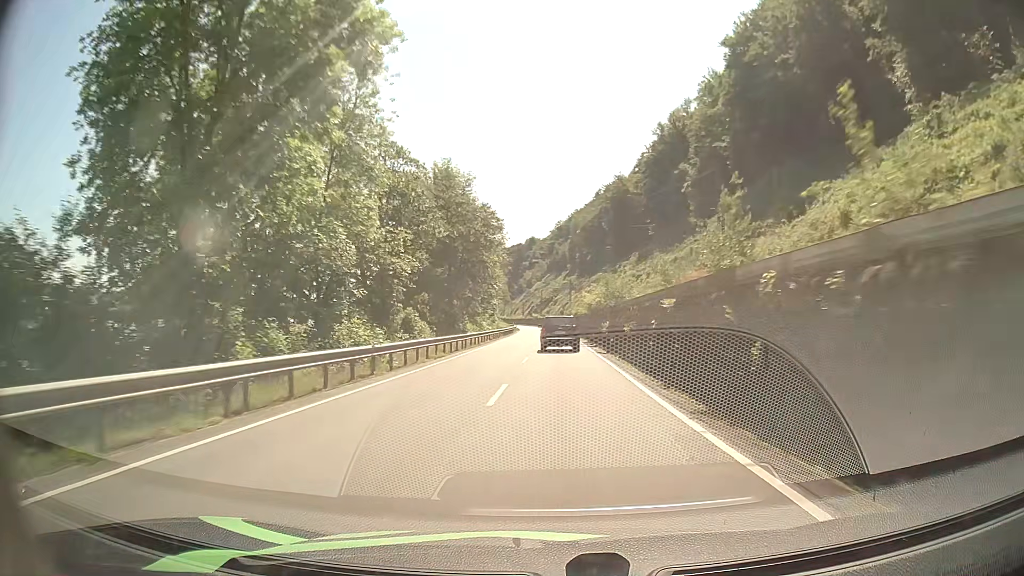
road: primary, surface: asphalt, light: Day
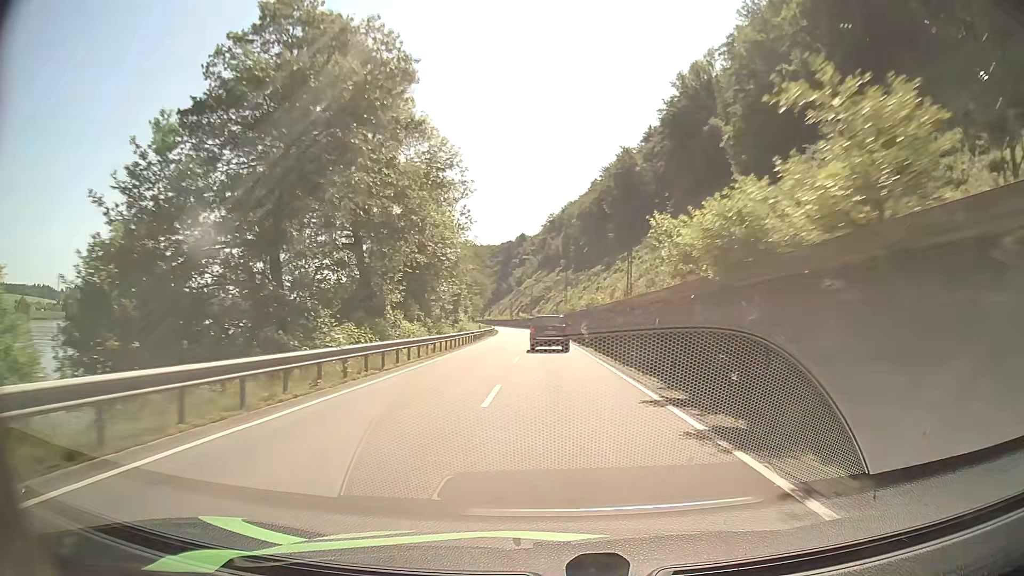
(+0.2, +36.2) m; +1°
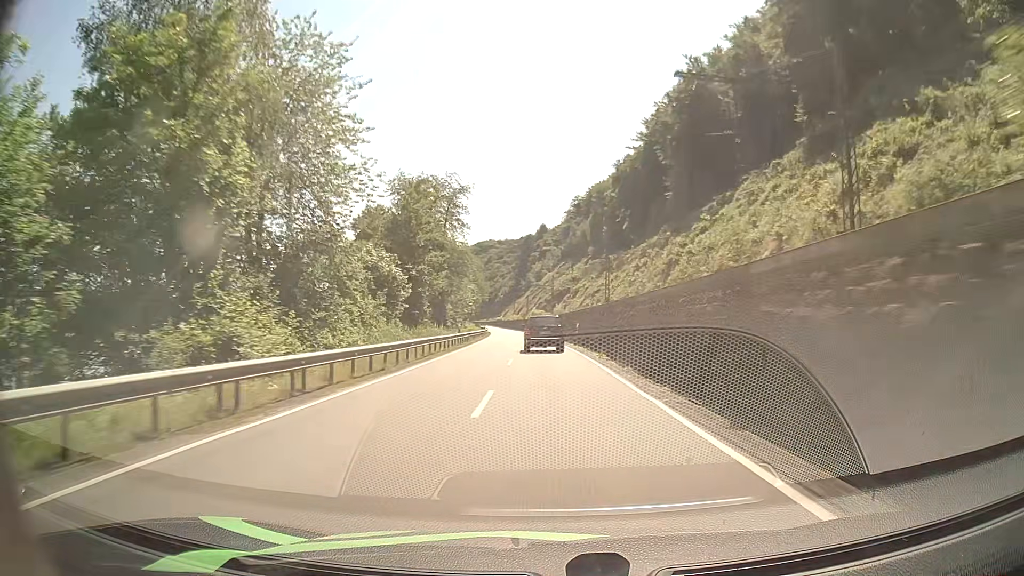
(-0.8, +60.9) m; -2°
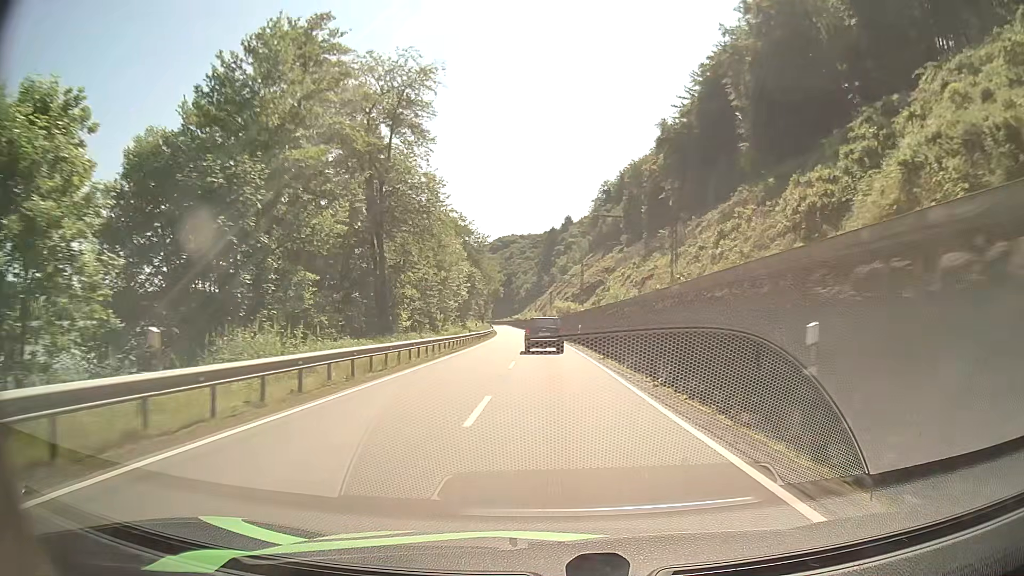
(-0.7, +36.5) m; -2°
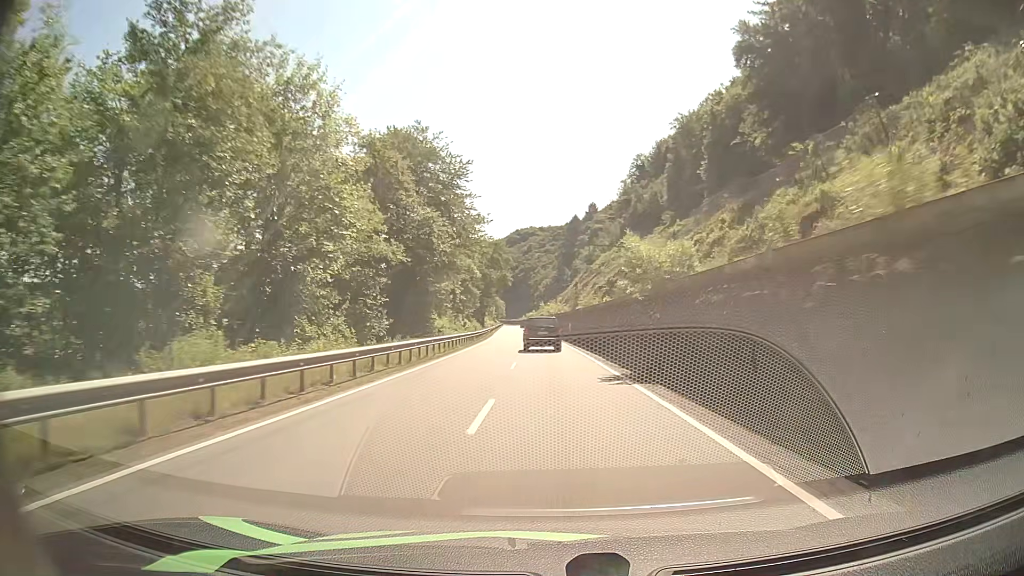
(-1.0, +48.6) m; -2°
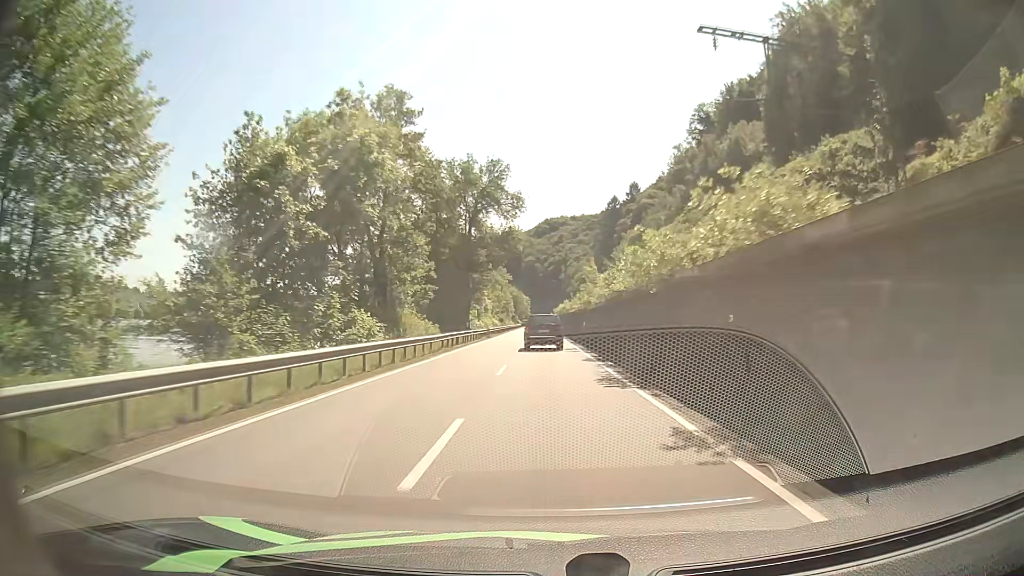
(-1.3, +62.7) m; -2°
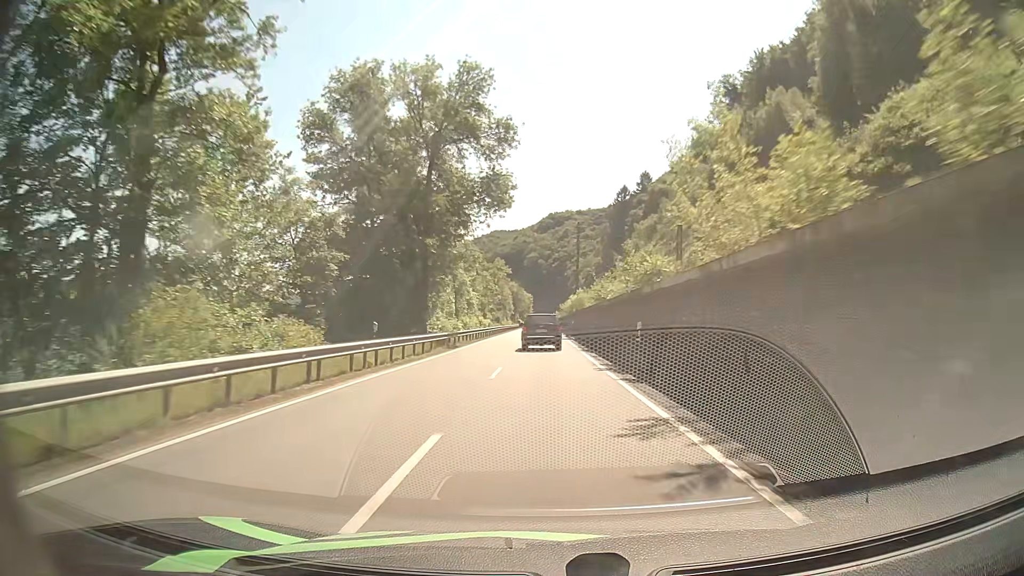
(-0.3, +25.2) m; -1°
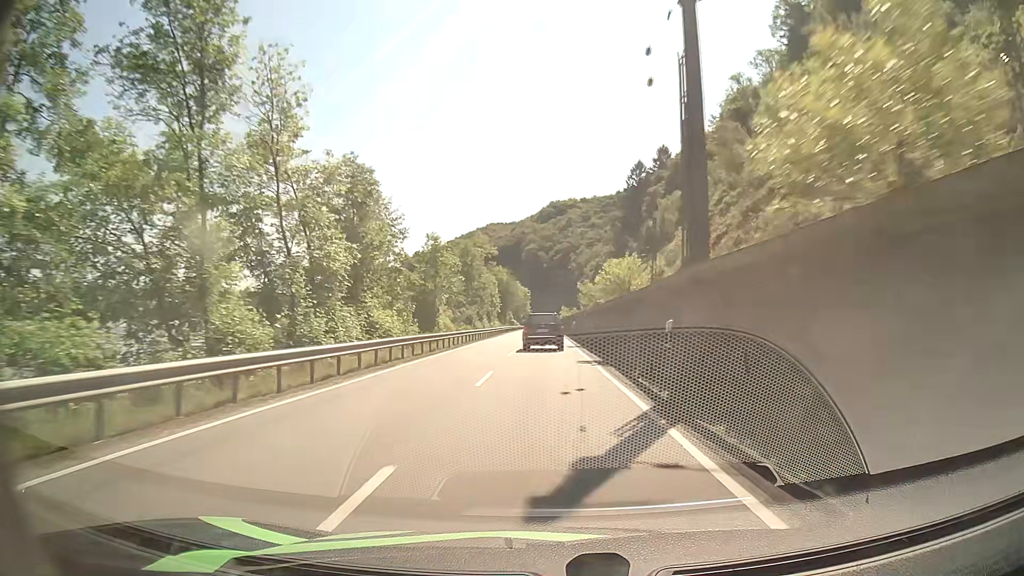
(0.0, +49.4) m; 0°
